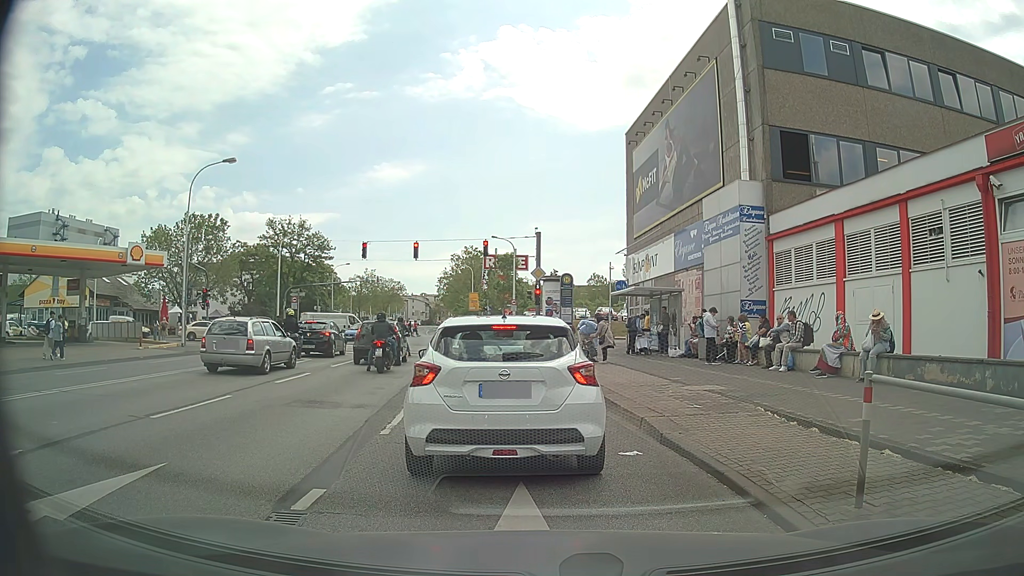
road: primary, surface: asphalt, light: Day
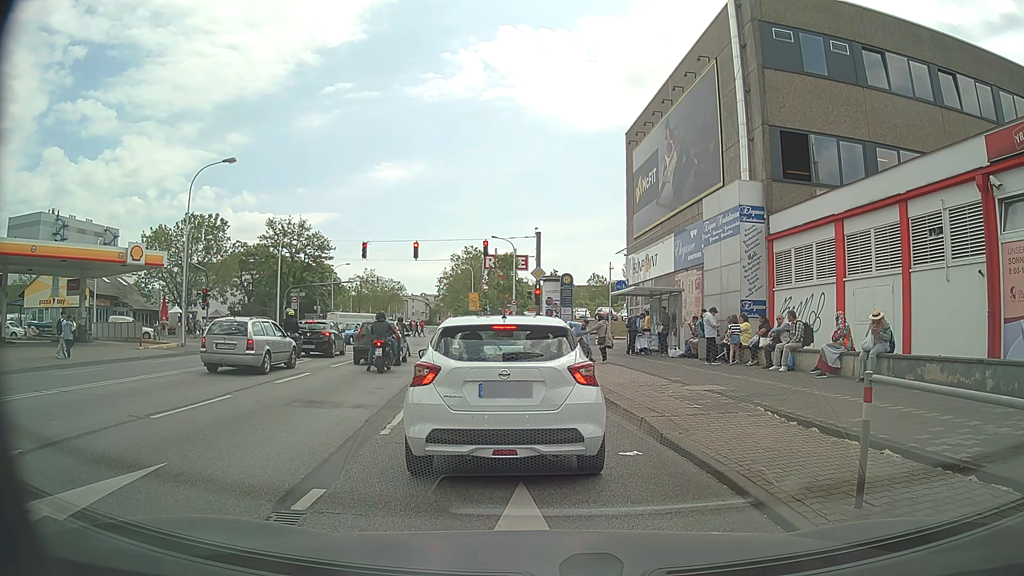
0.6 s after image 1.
(0.0, 0.0) m; 0°
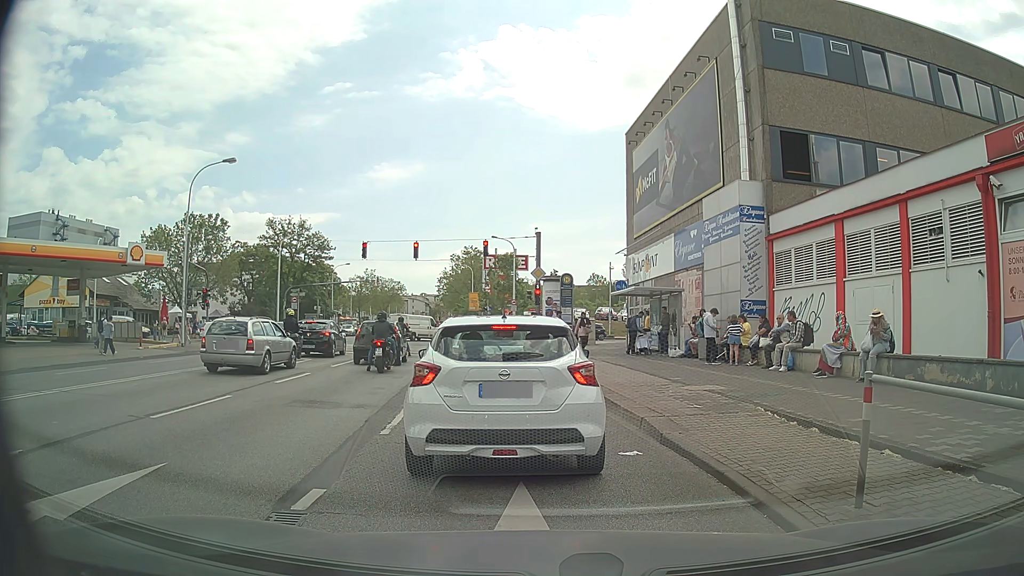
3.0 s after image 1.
(0.0, 0.0) m; 0°
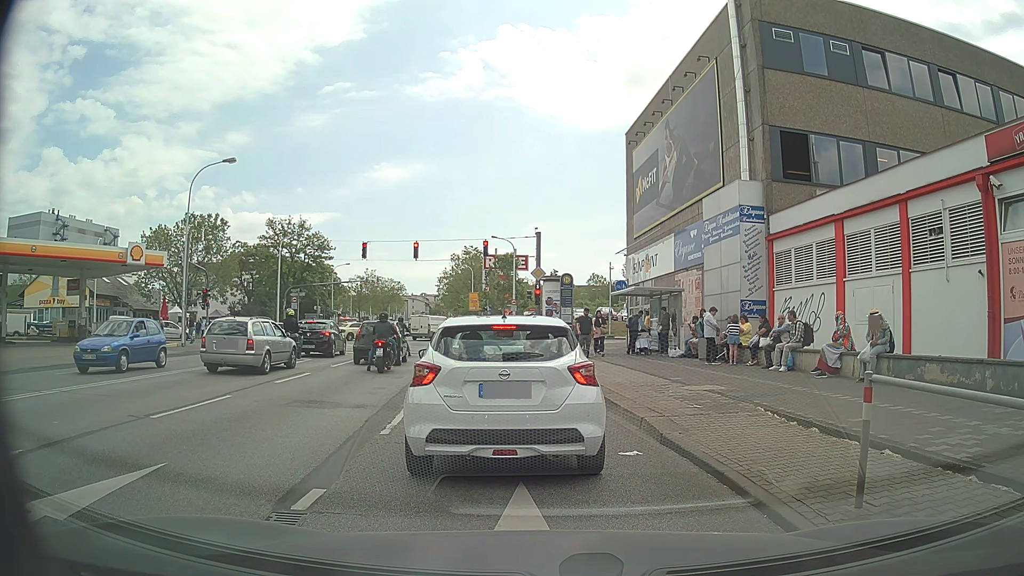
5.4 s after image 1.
(0.0, 0.0) m; 0°
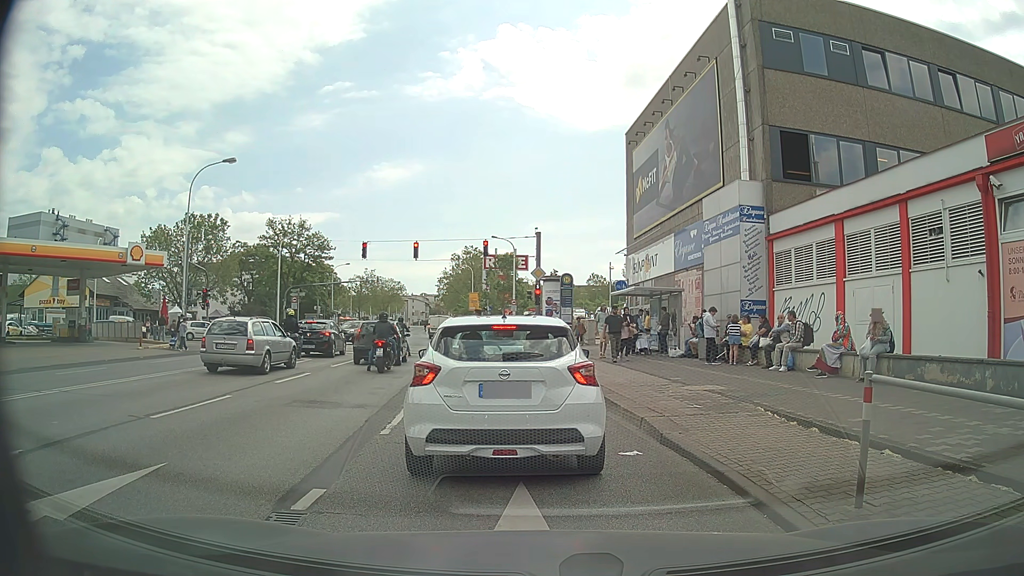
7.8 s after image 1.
(0.0, 0.0) m; 0°
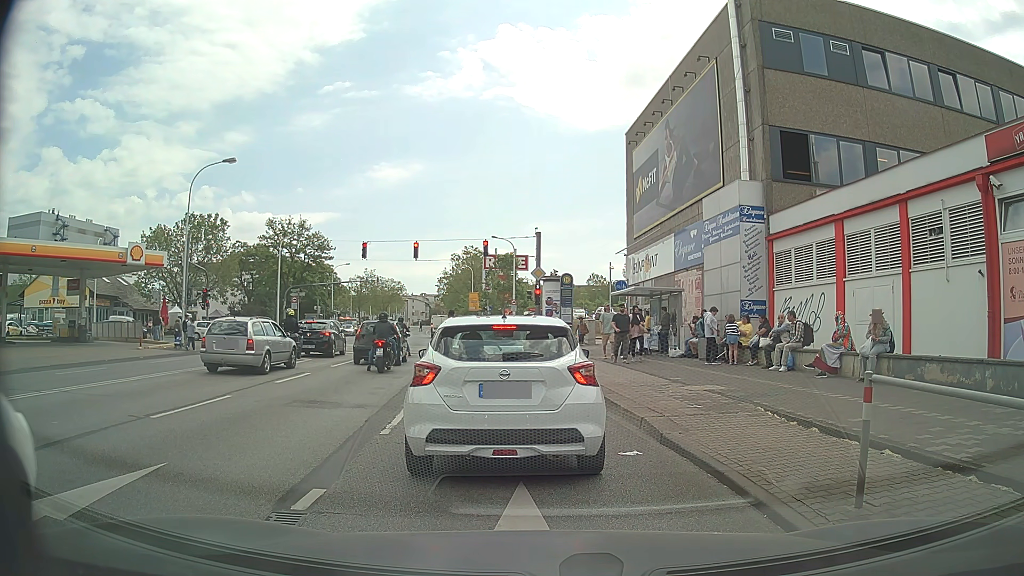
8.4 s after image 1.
(0.0, 0.0) m; 0°
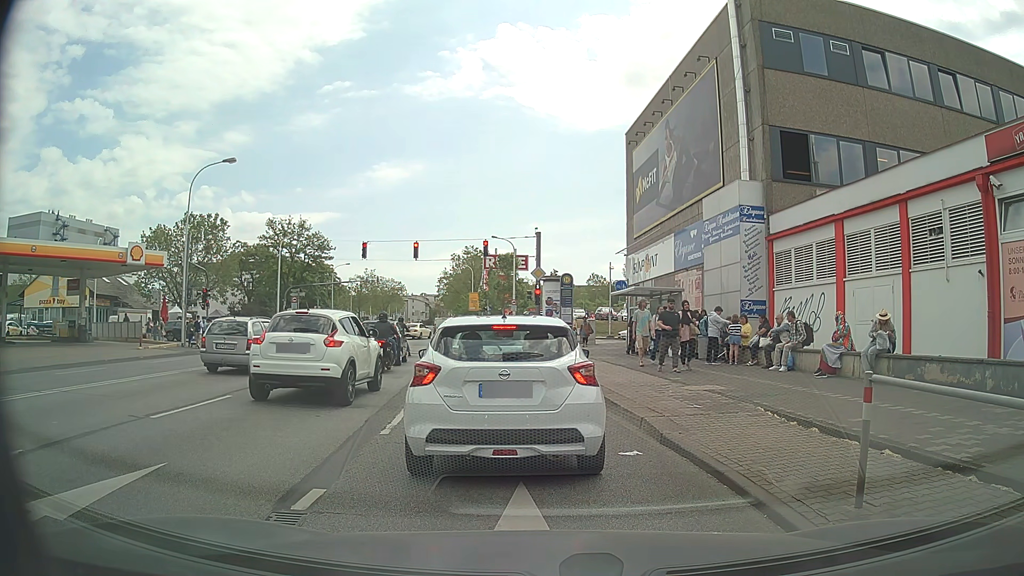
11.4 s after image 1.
(0.0, 0.0) m; 0°
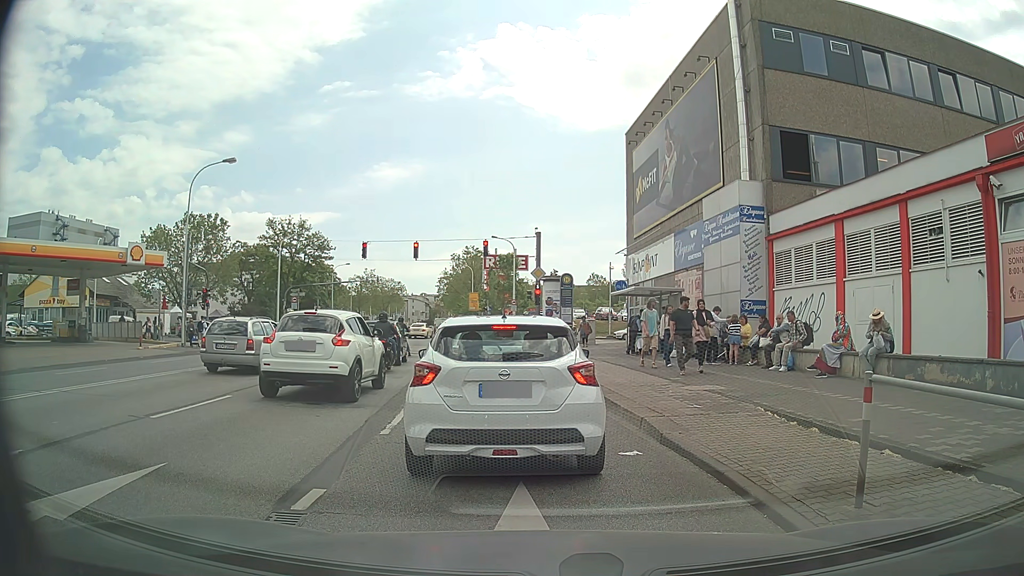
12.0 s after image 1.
(0.0, 0.0) m; 0°
